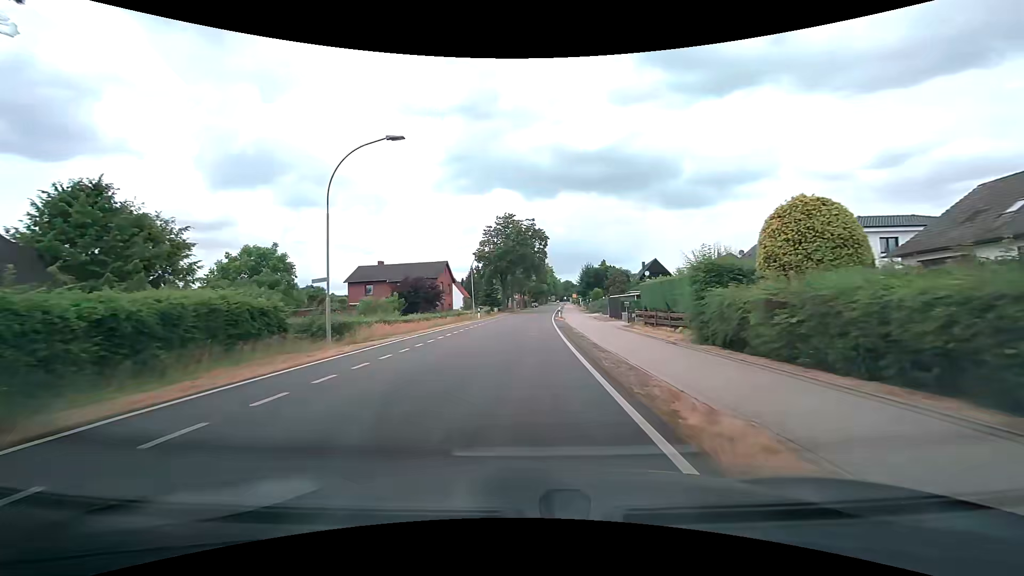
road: tertiary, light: Day
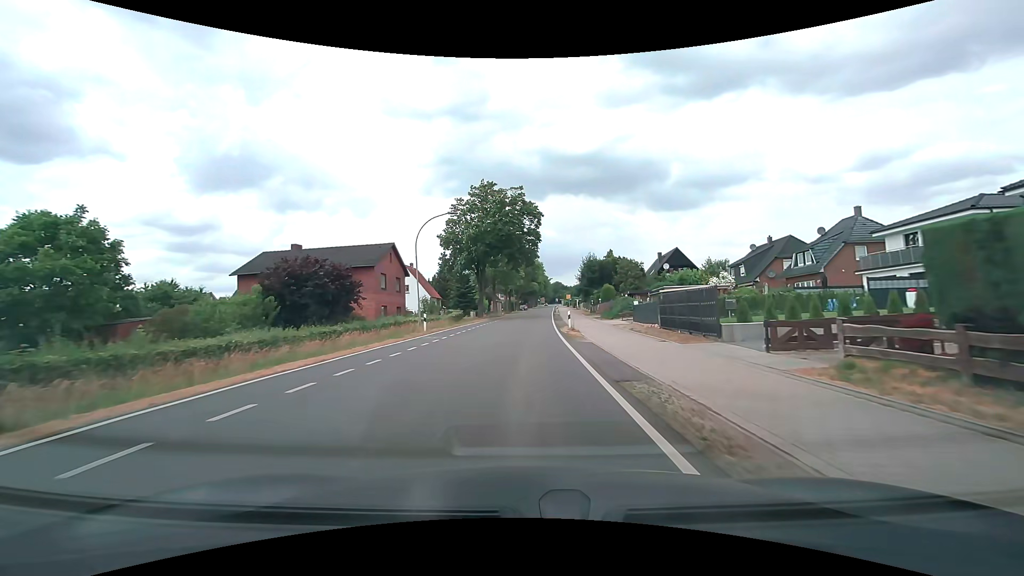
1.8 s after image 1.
(+0.2, +22.8) m; +1°
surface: asphalt
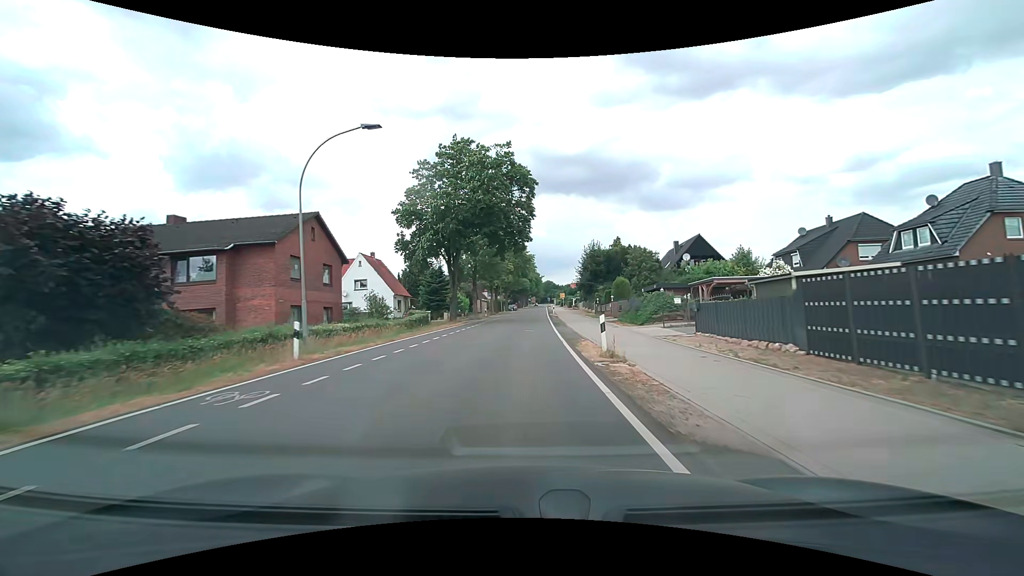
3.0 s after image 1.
(+0.1, +15.2) m; +1°
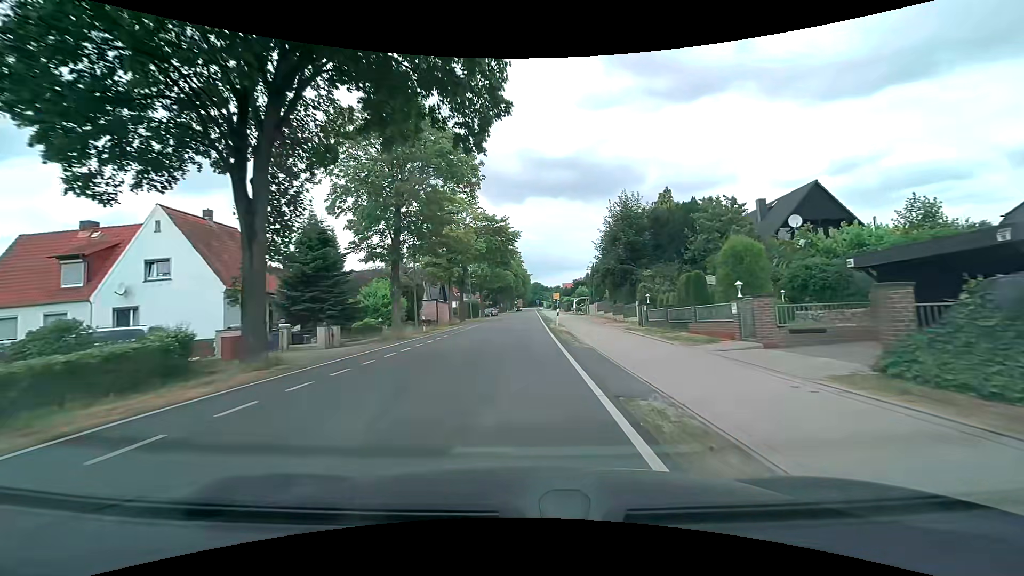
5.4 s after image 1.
(+0.5, +30.3) m; +1°
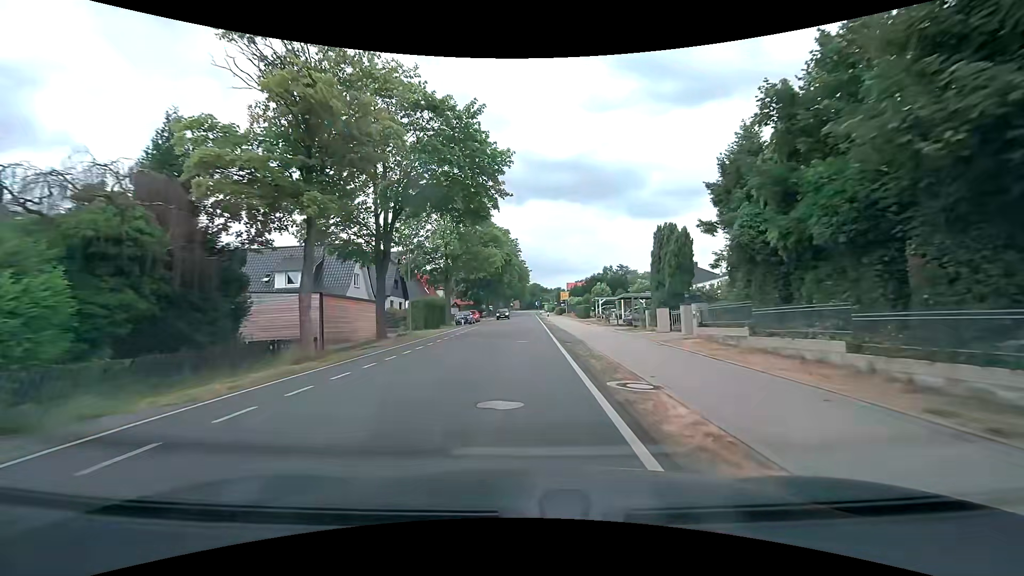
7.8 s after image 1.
(+0.1, +30.3) m; 0°
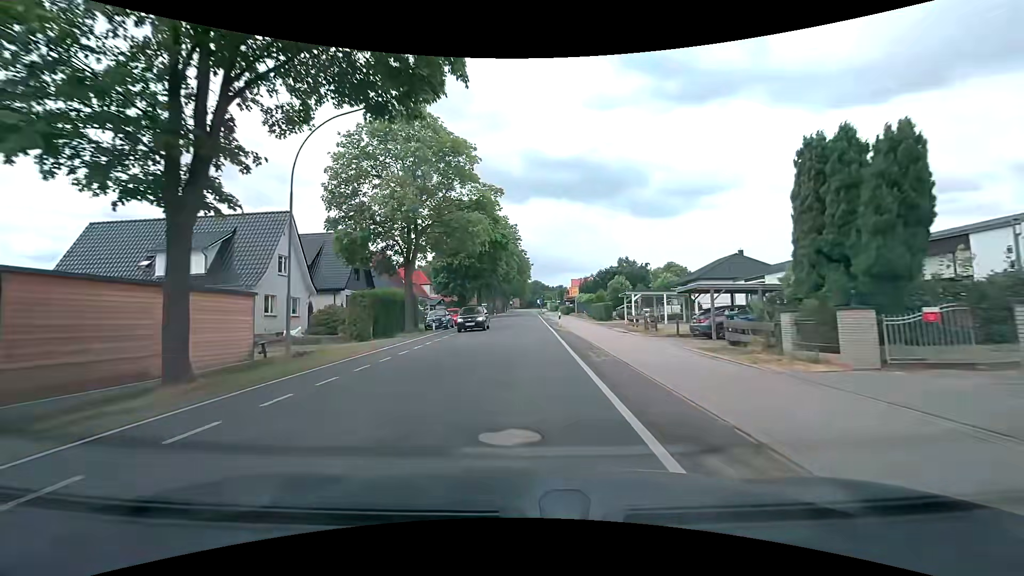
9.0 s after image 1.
(-0.1, +15.2) m; 0°
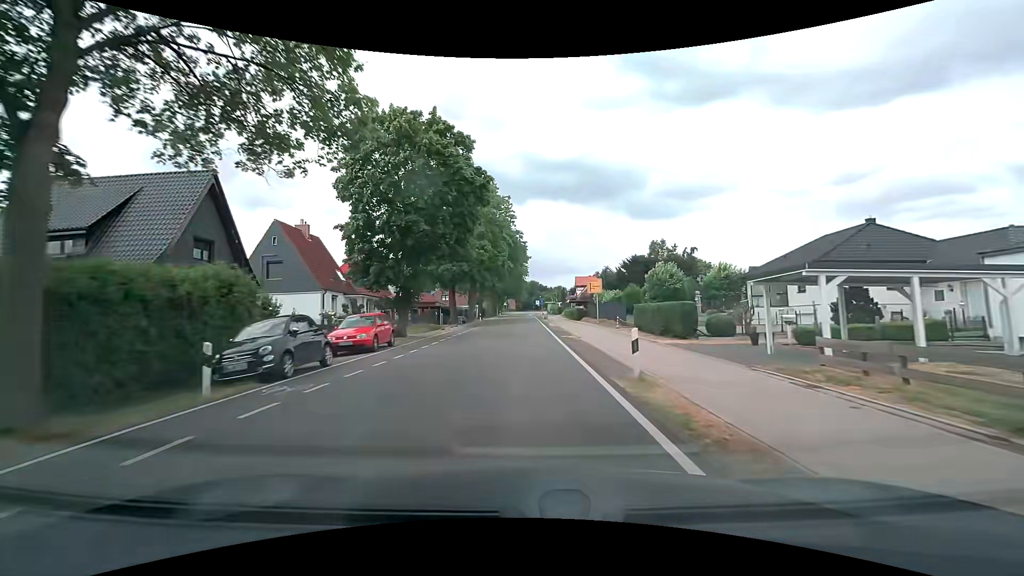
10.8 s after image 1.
(0.0, +22.8) m; 0°
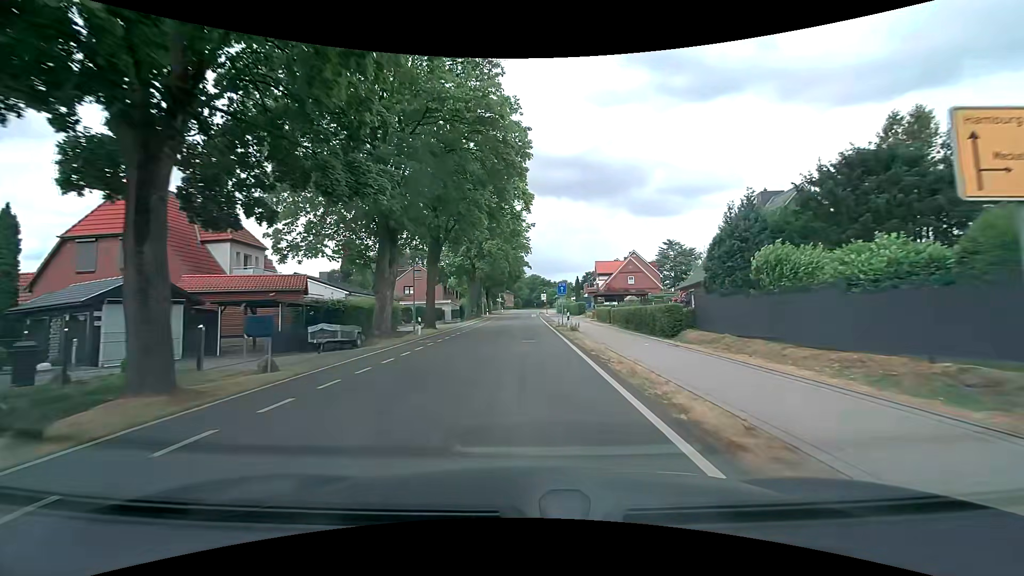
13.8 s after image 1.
(0.0, +38.0) m; 0°
(0, +10) (0, +20) (0, +30) (0, +40) (0, +50) (0, +60) (0, +70) (0, +80) (0, +90) (0, +100) m
